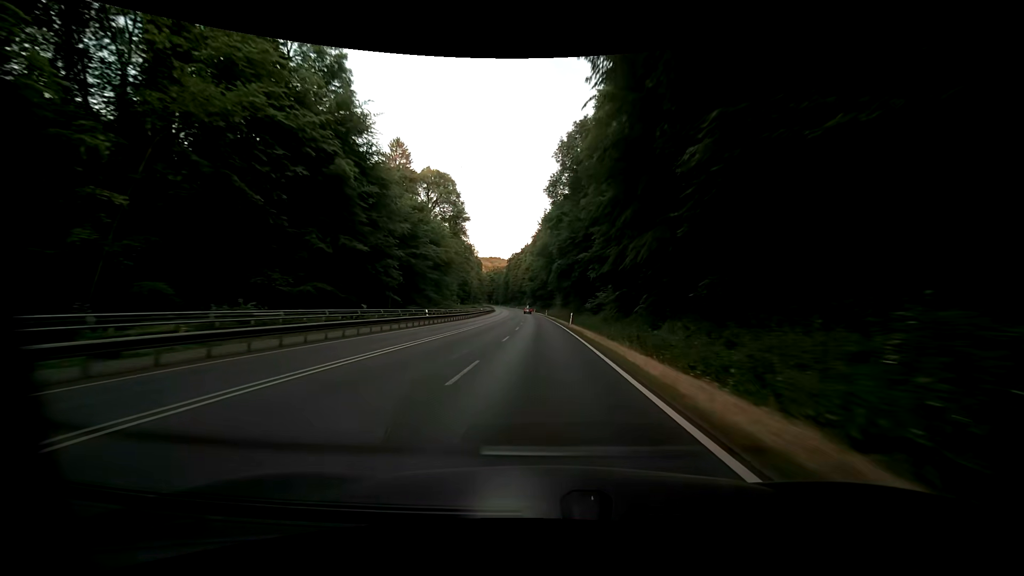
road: primary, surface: asphalt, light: Day
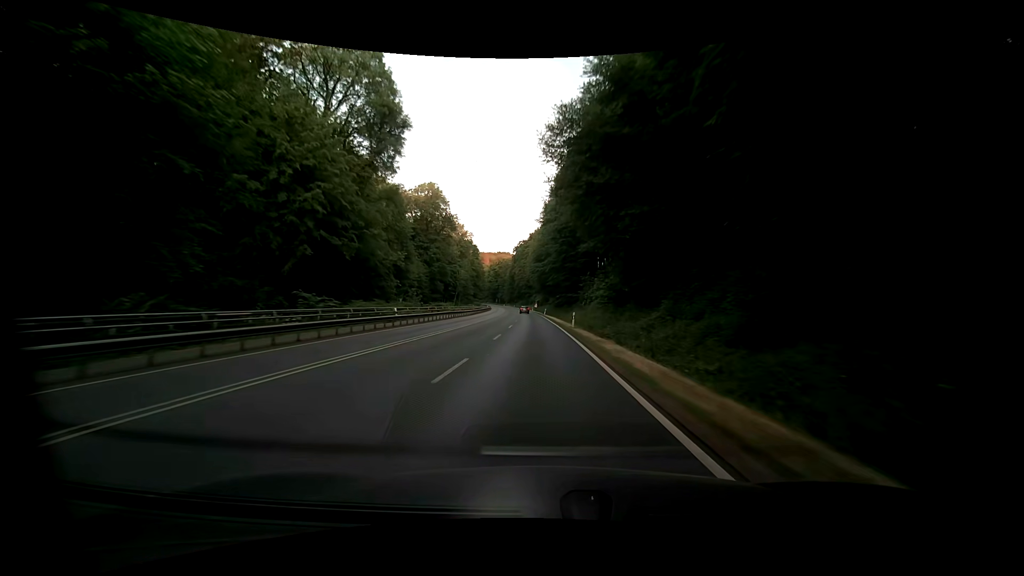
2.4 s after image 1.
(-0.8, +60.4) m; -2°
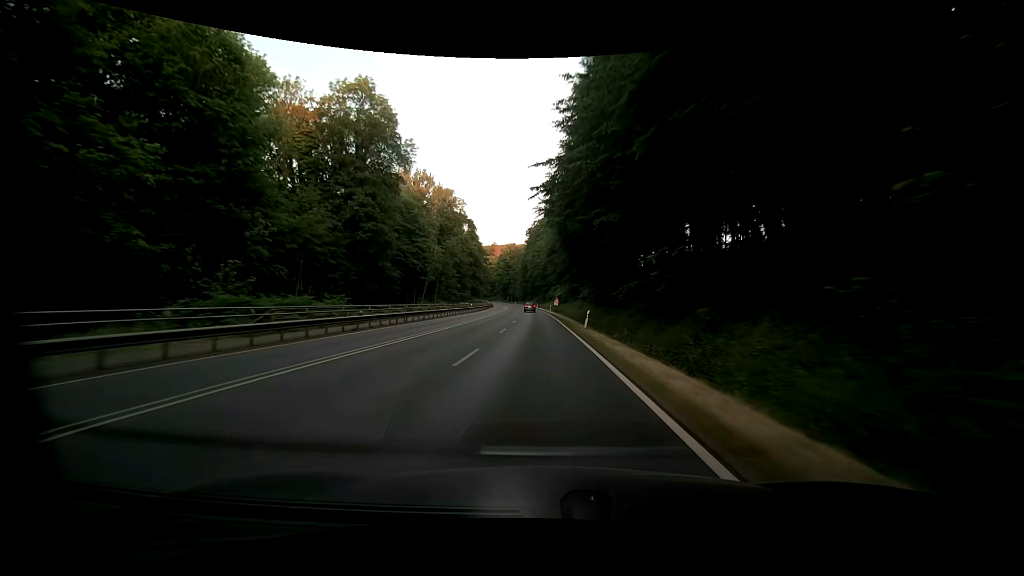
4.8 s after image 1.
(-0.7, +57.9) m; -2°
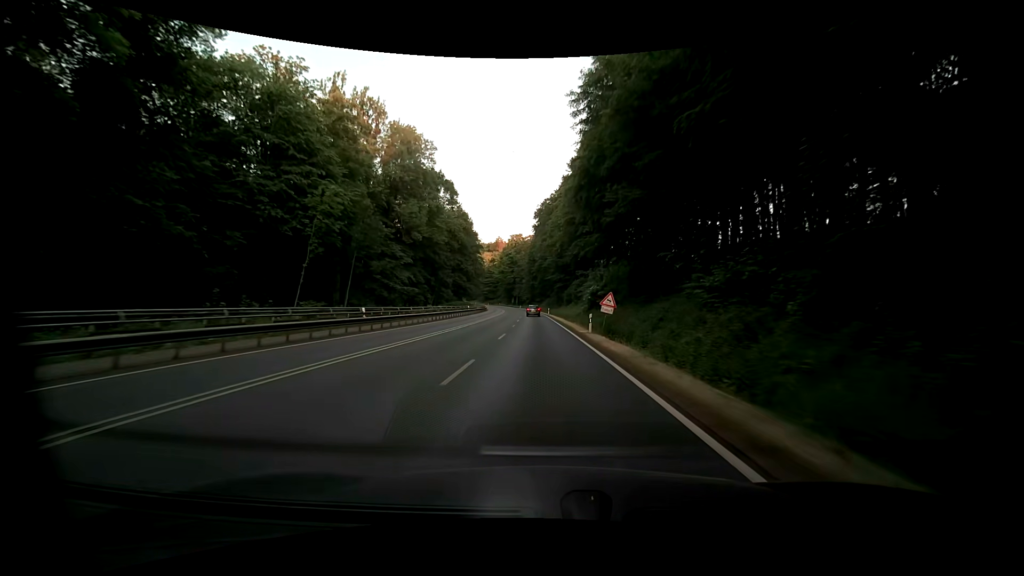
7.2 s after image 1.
(-1.2, +50.3) m; -2°
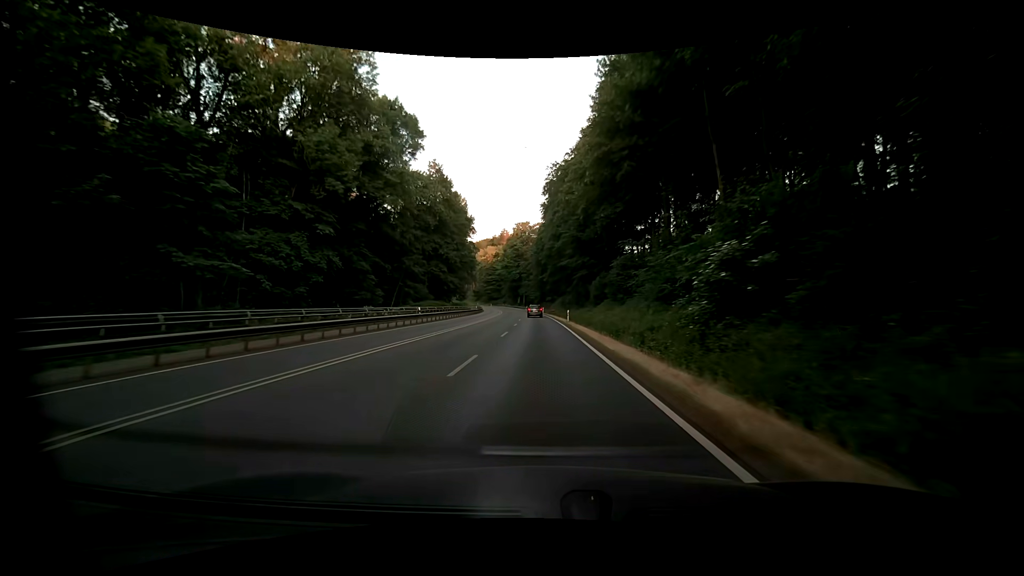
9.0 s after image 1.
(-0.3, +34.9) m; -1°
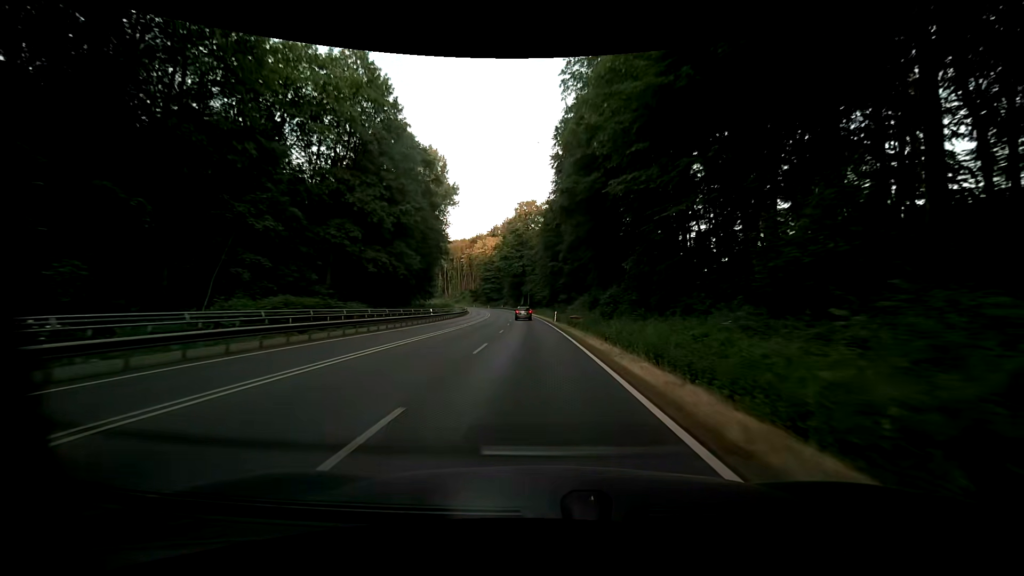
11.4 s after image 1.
(-0.5, +43.1) m; -1°
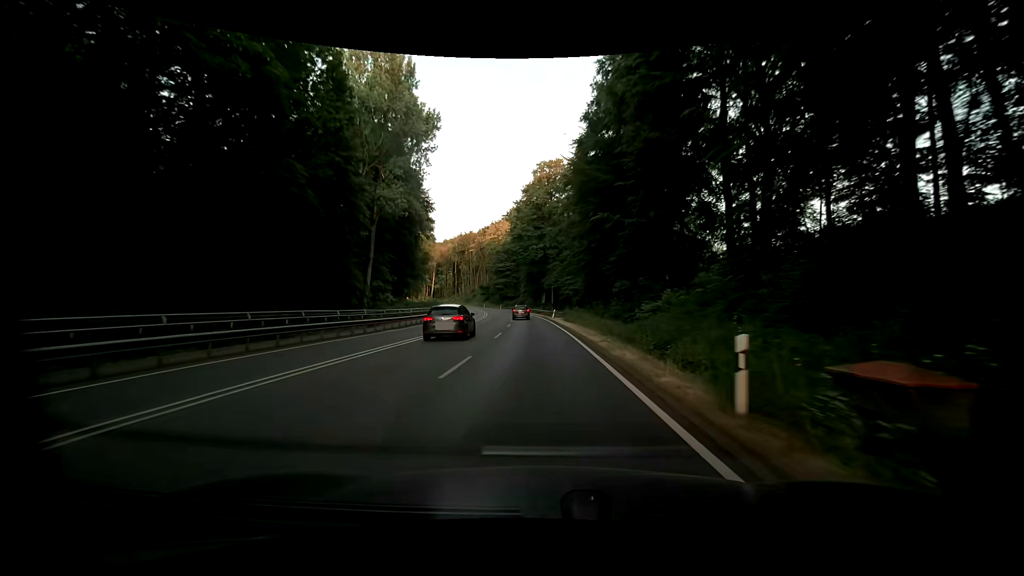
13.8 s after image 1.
(-0.9, +41.7) m; -3°
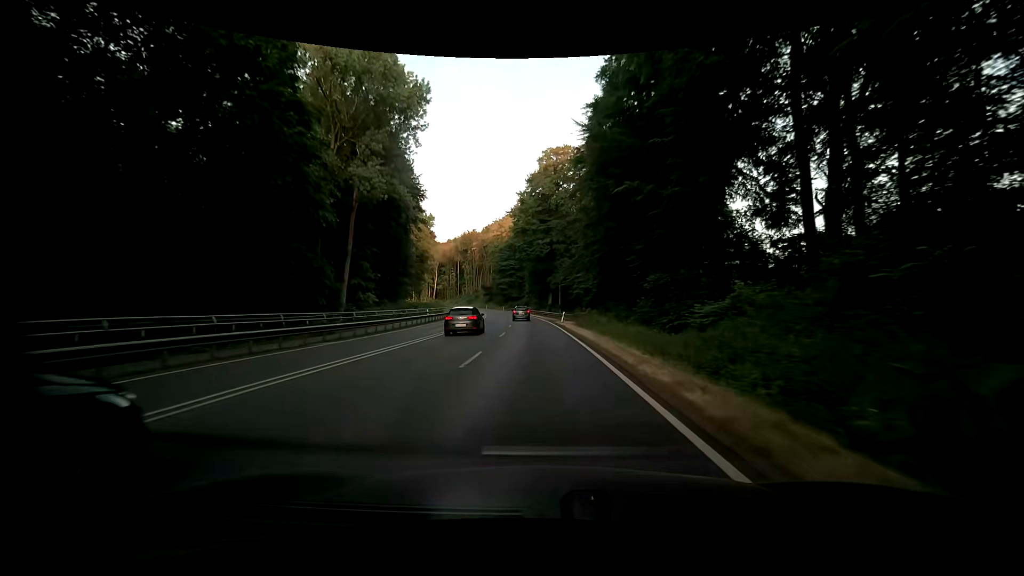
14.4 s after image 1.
(-0.1, +10.1) m; -1°
(0, +10) (0, +20) (0, +30) (-1, +40) (-1, +50) (-2, +60) (-3, +70) (-4, +80) (-5, +90) (-7, +100) m
